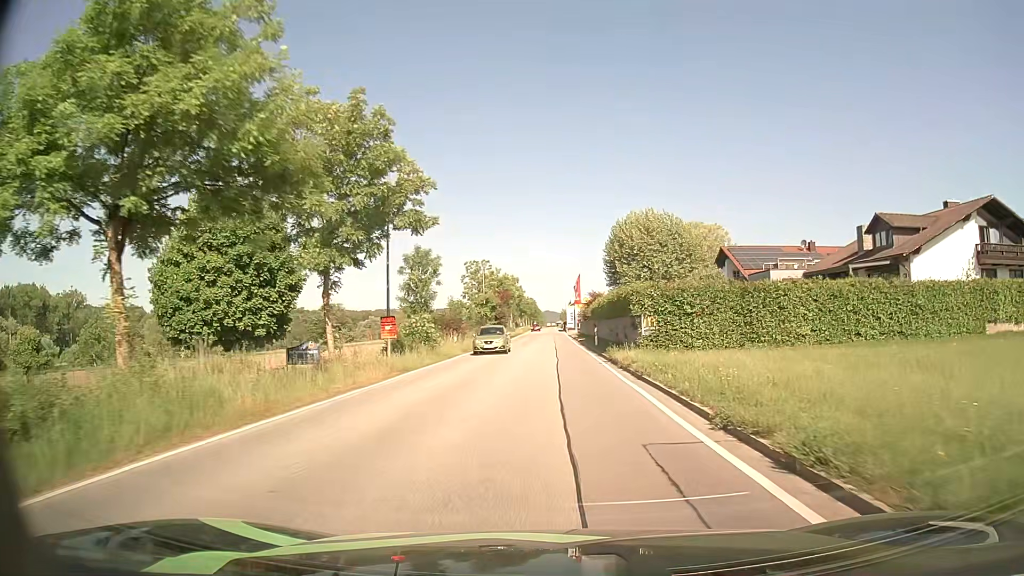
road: secondary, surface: asphalt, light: Day
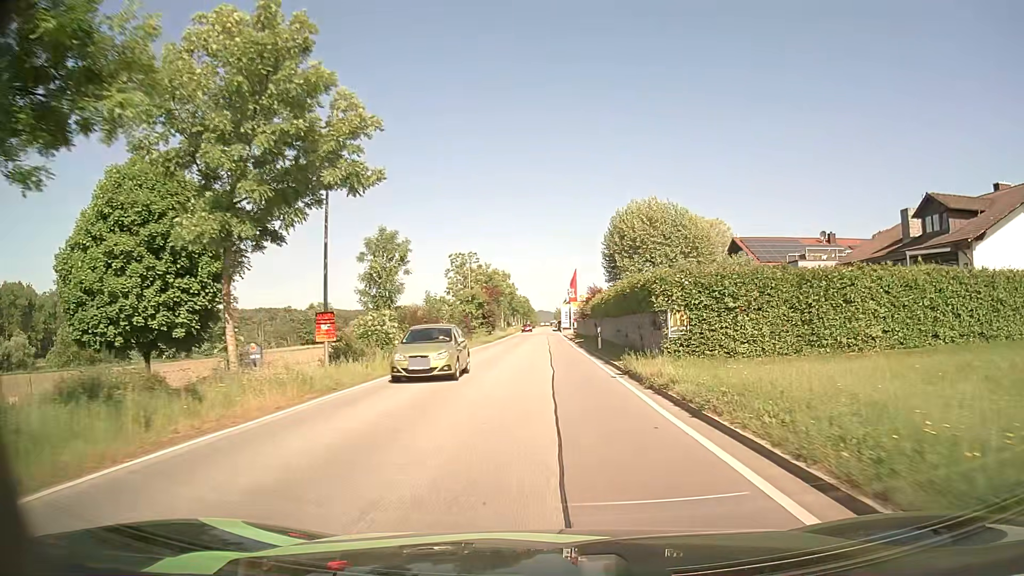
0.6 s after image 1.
(0.0, +7.2) m; 0°
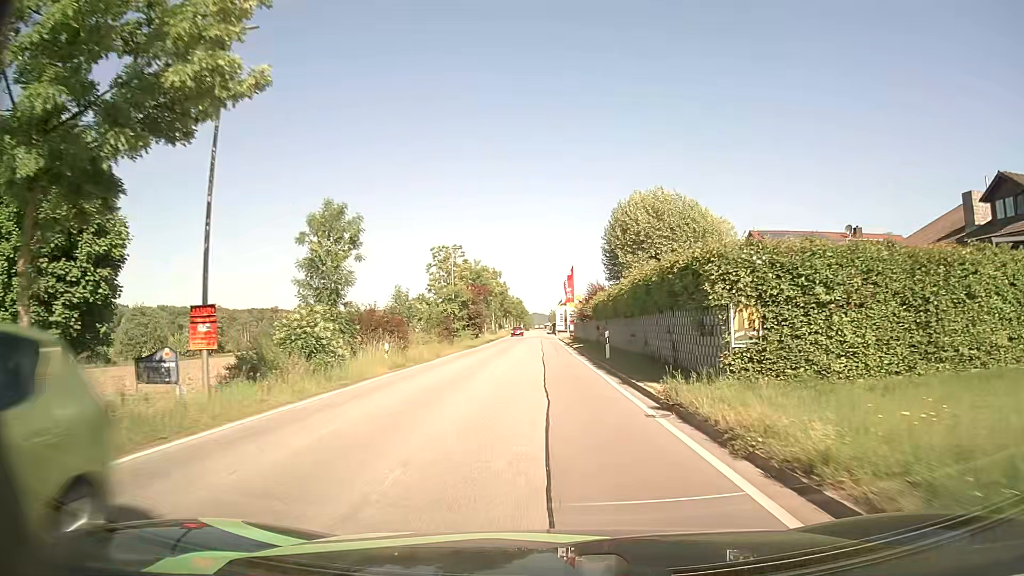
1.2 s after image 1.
(0.0, +7.4) m; +1°
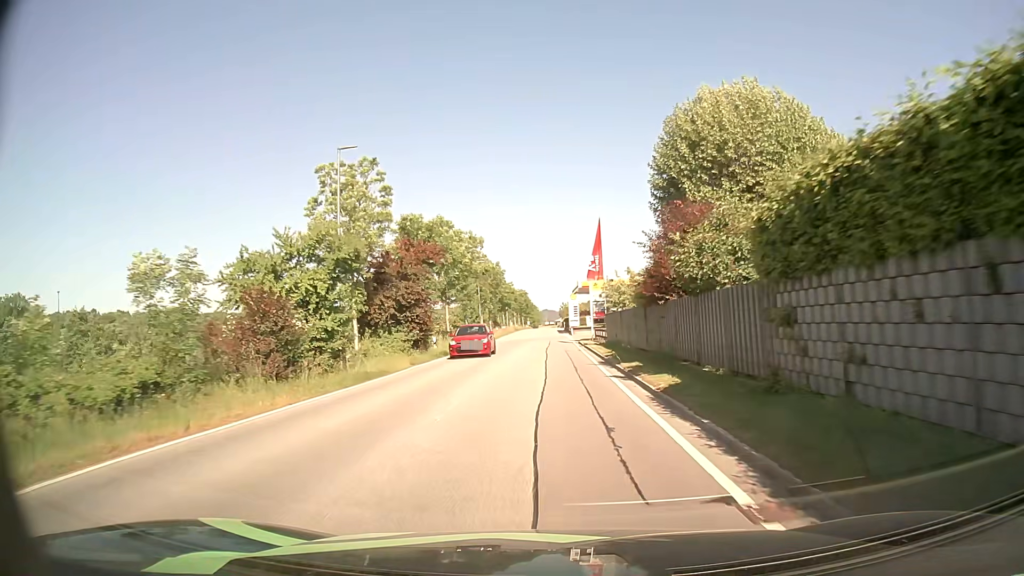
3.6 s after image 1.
(-0.1, +30.7) m; -1°
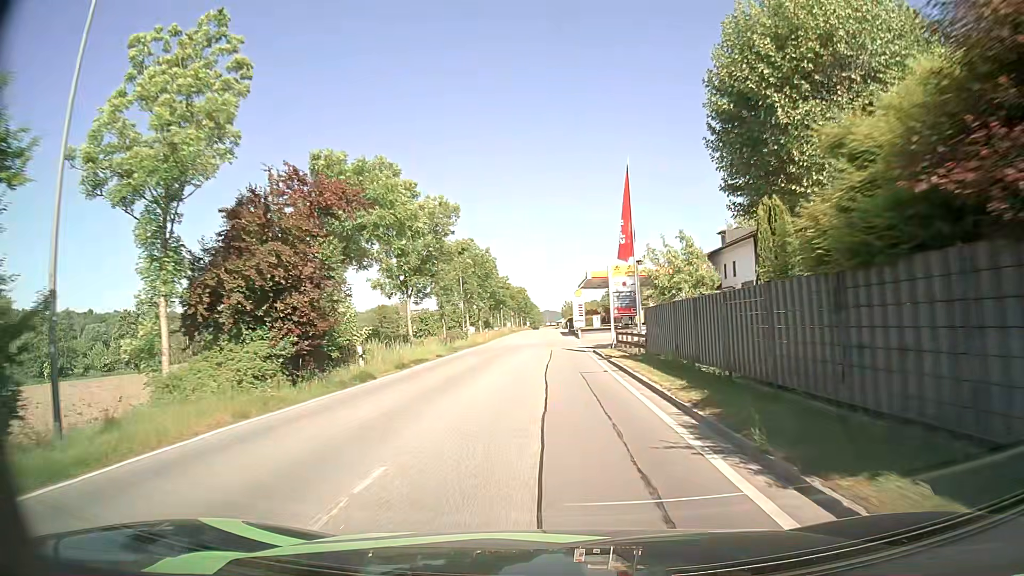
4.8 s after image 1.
(0.0, +14.8) m; 0°
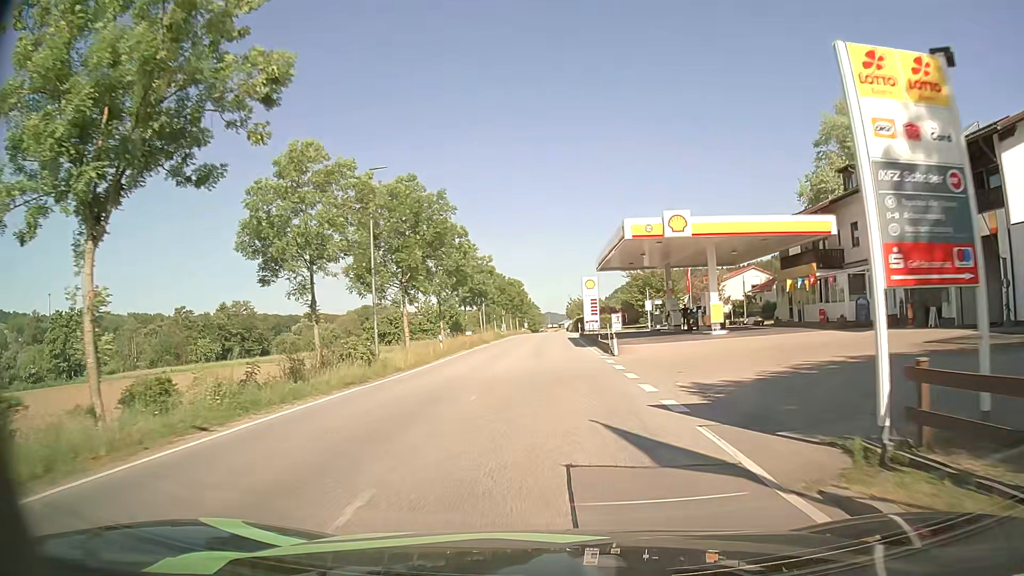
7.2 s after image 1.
(0.0, +27.8) m; -1°
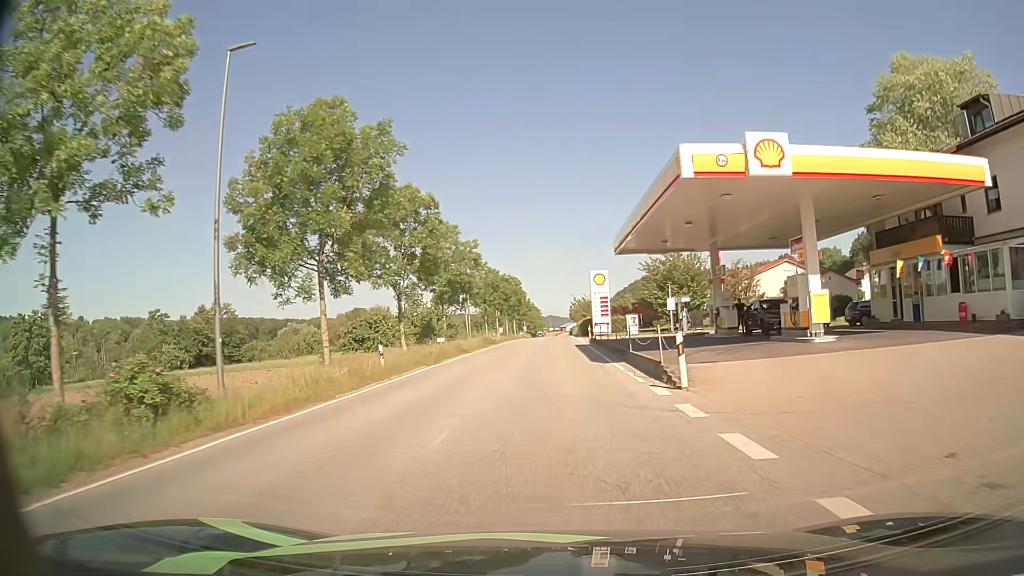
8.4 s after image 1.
(+0.1, +13.1) m; 0°
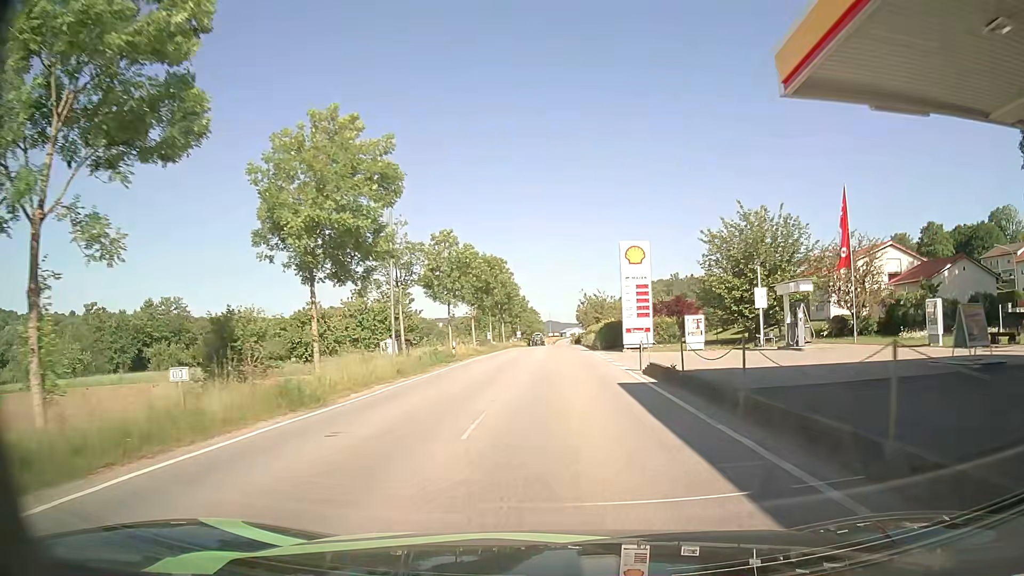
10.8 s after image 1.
(-0.1, +26.4) m; 0°
